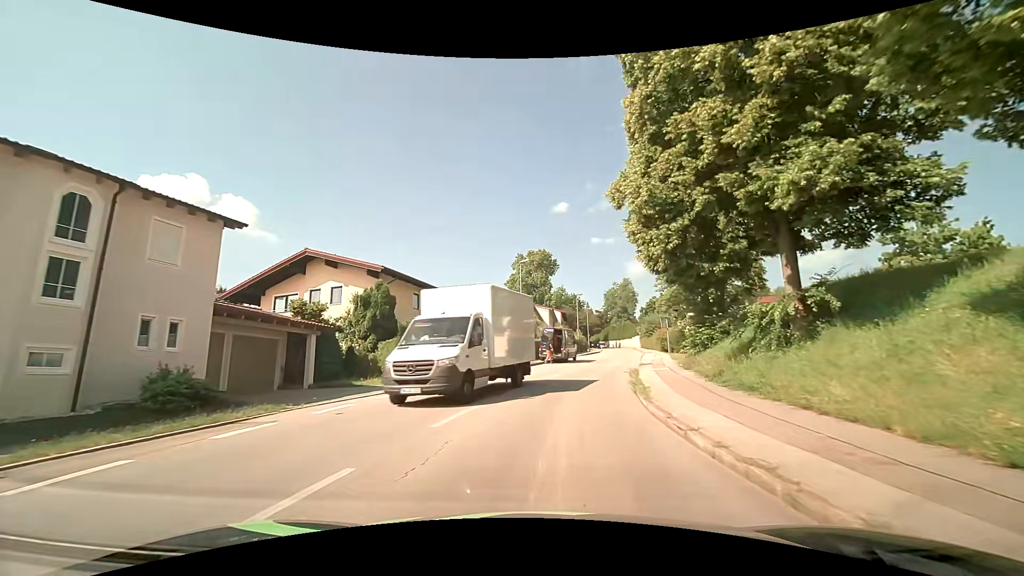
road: residential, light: Day
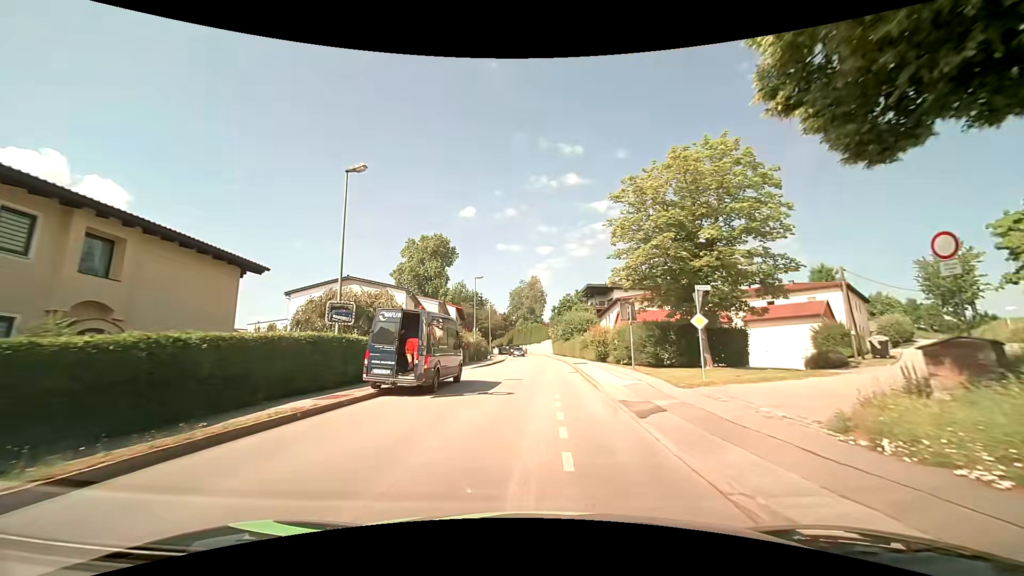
(+2.2, +21.8) m; +10°
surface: asphalt
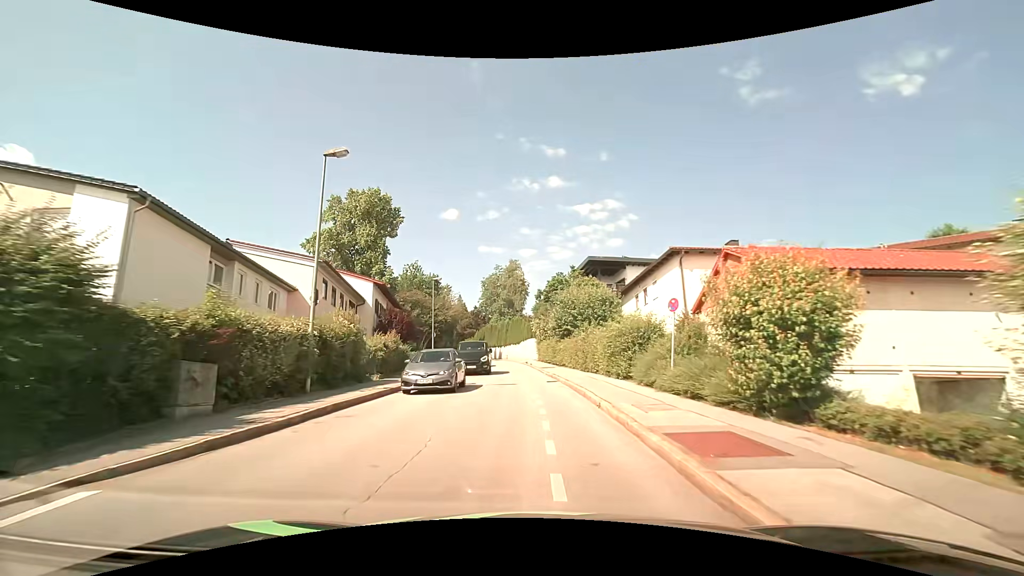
(+1.2, +31.1) m; +3°
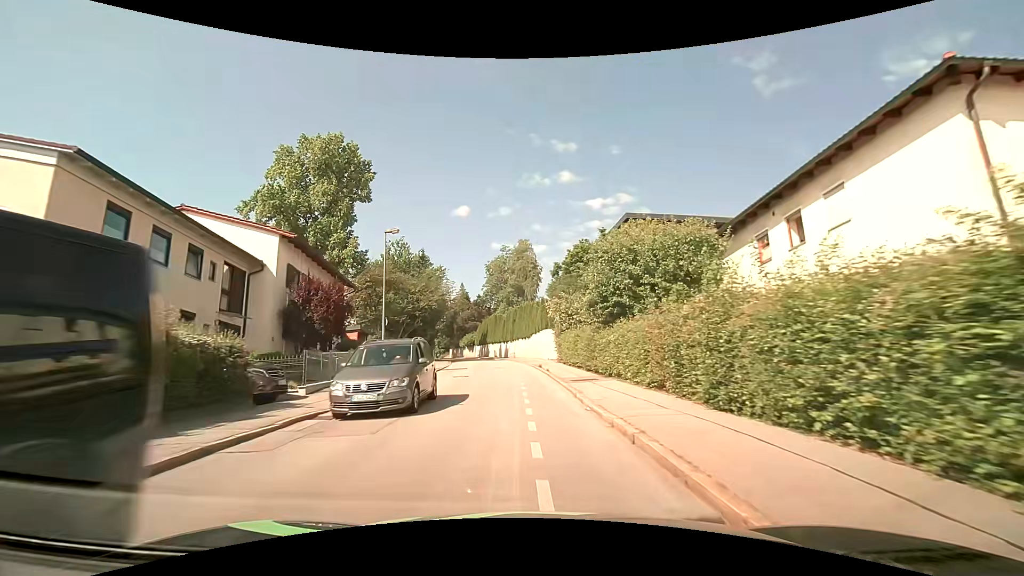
(-0.3, +18.4) m; -1°
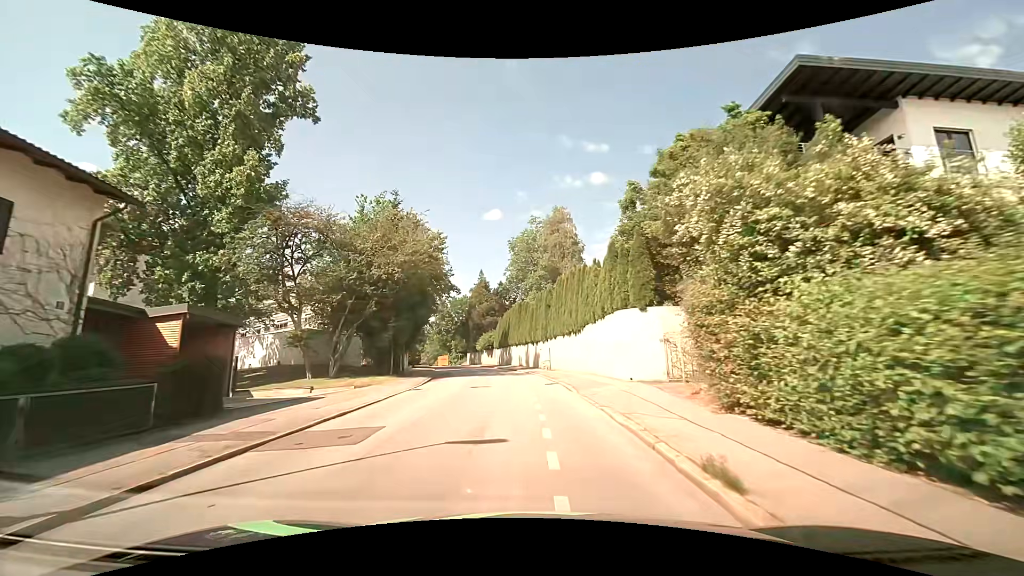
(-1.1, +24.4) m; -4°
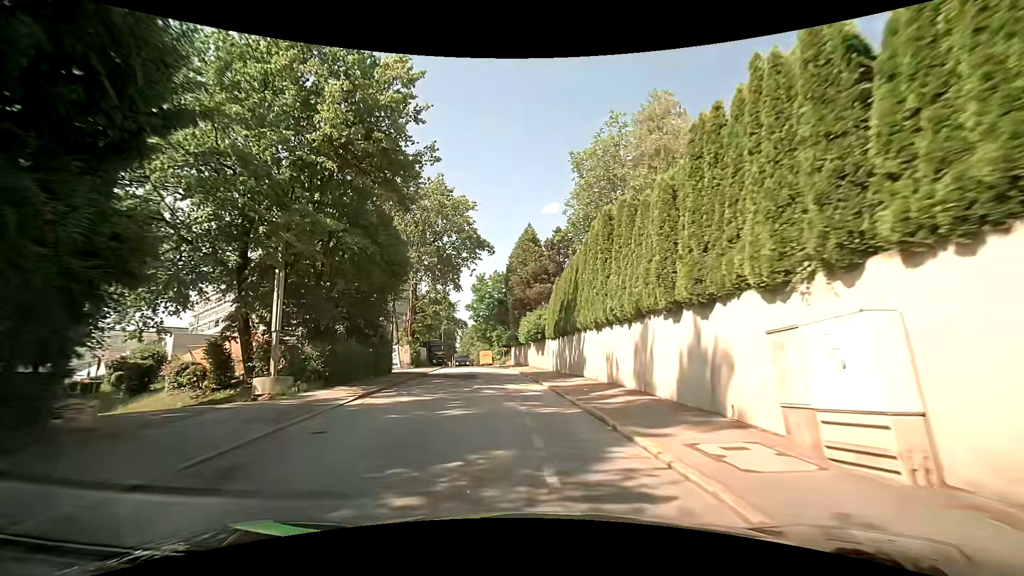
(-1.5, +30.6) m; -7°
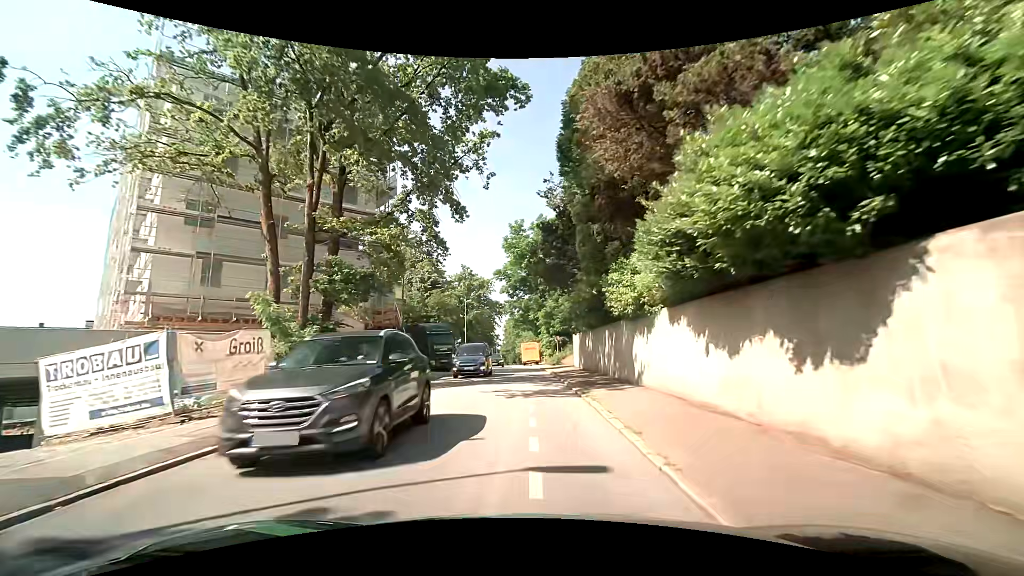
(-1.8, +30.4) m; -5°
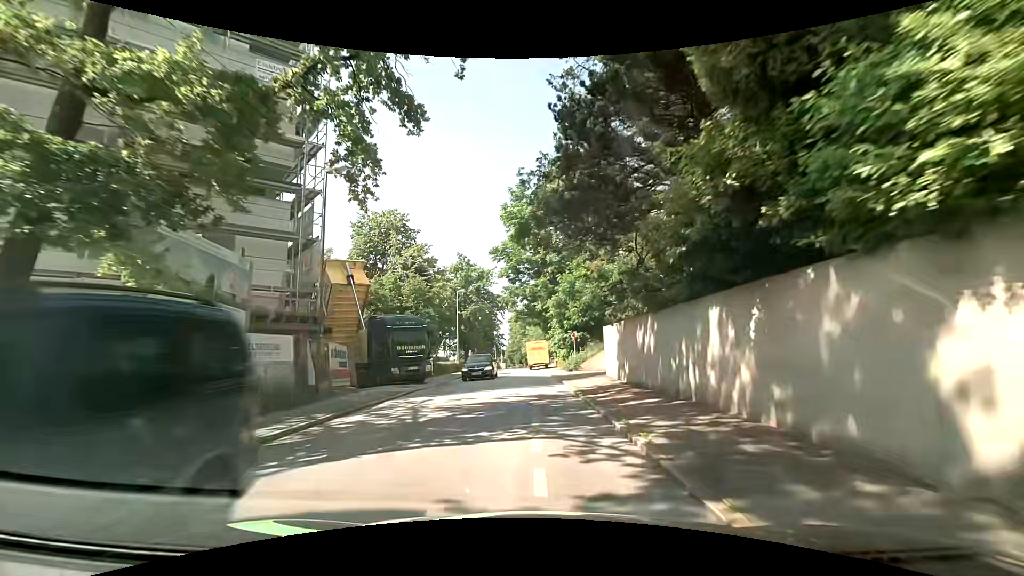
(-0.2, +11.8) m; -2°
(0, +10) (0, +20) (0, +30) (-1, +40) (-2, +50) (-2, +60) (-2, +70) (-1, +80) (0, +90) (0, +100) m
